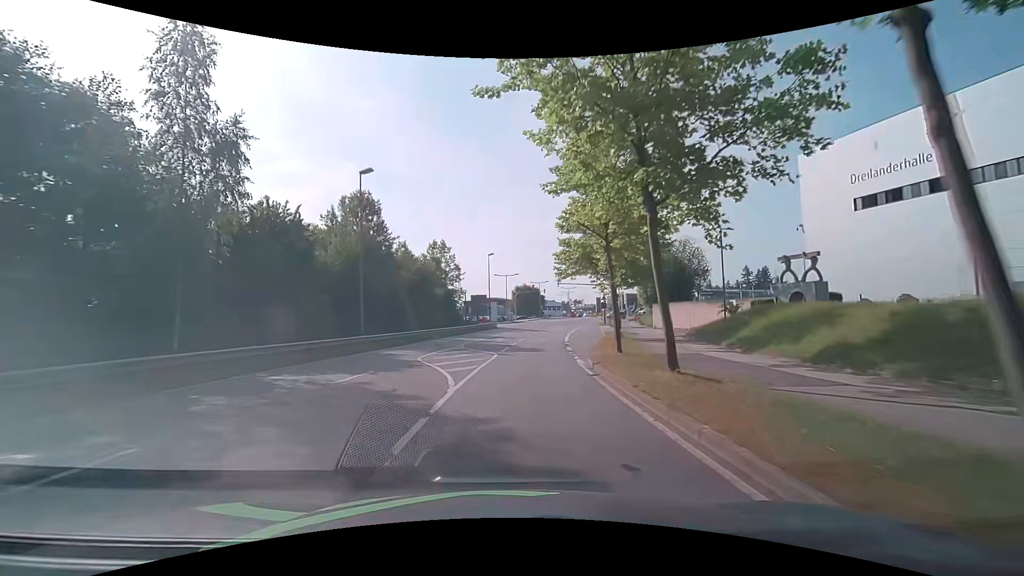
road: secondary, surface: asphalt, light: Day
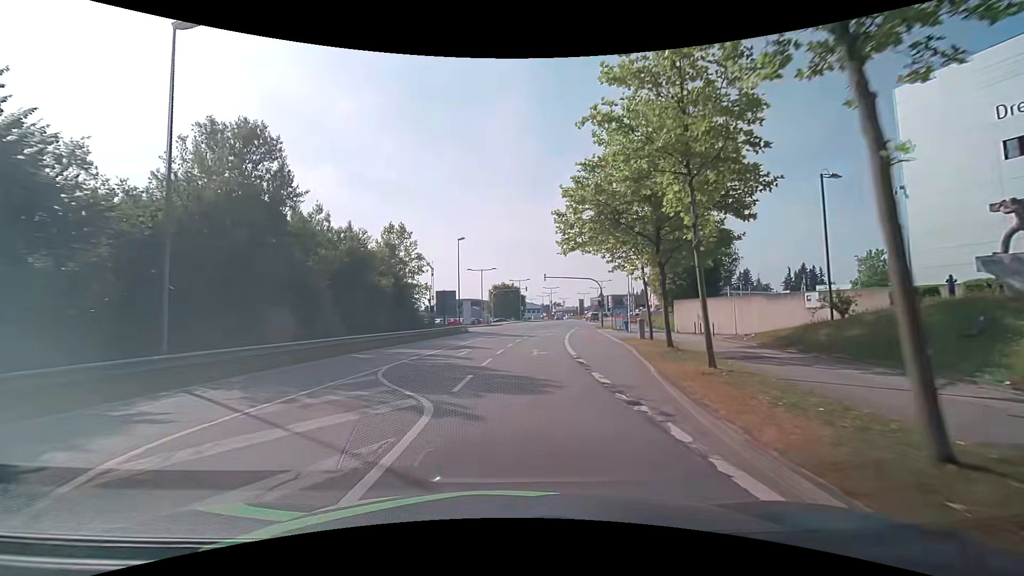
(+0.6, +14.2) m; +4°
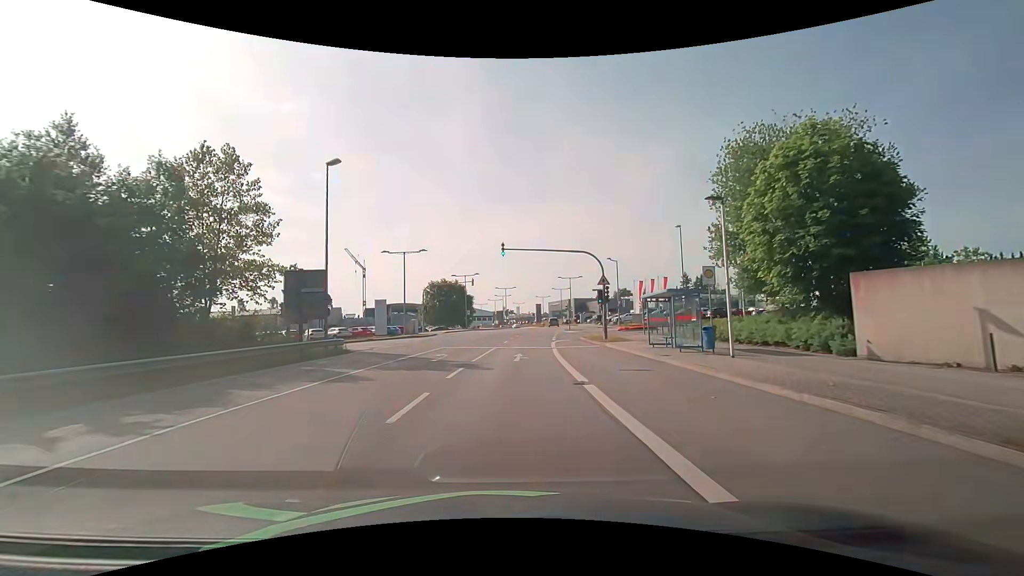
(+1.3, +26.9) m; +6°
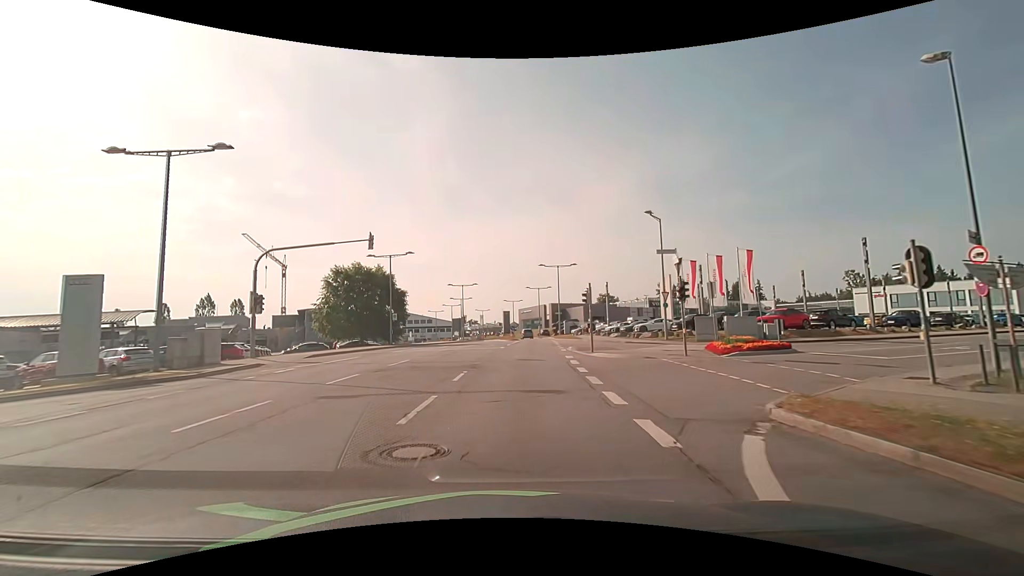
(+1.0, +32.9) m; +4°
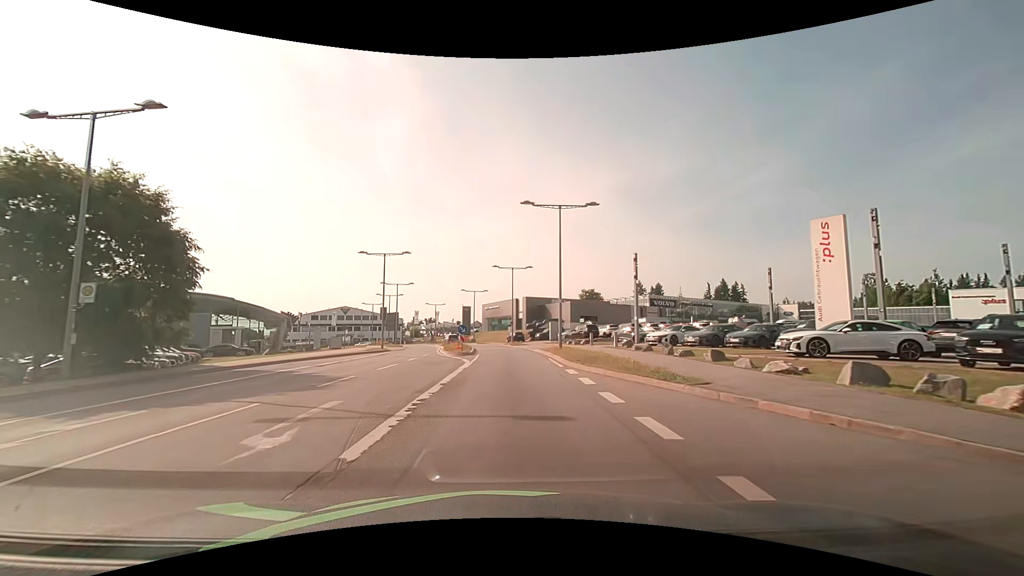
(+1.2, +32.8) m; +4°
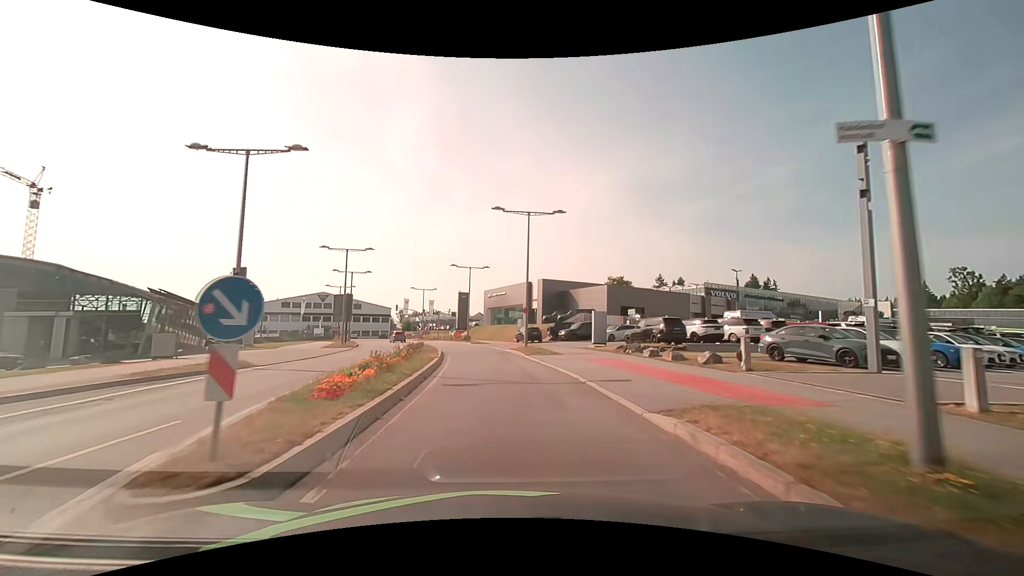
(0.0, +26.3) m; -1°
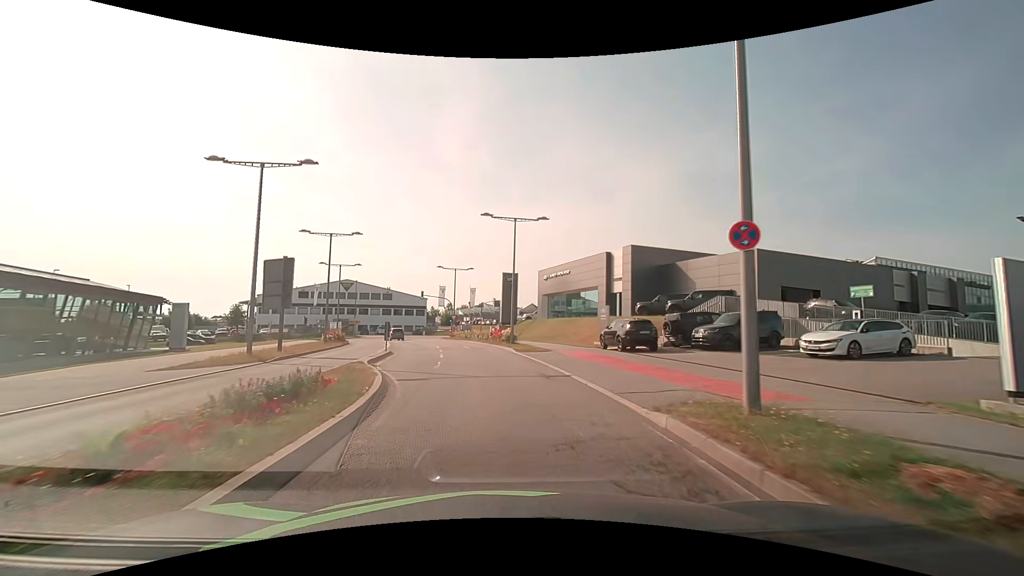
(-1.0, +25.0) m; -5°
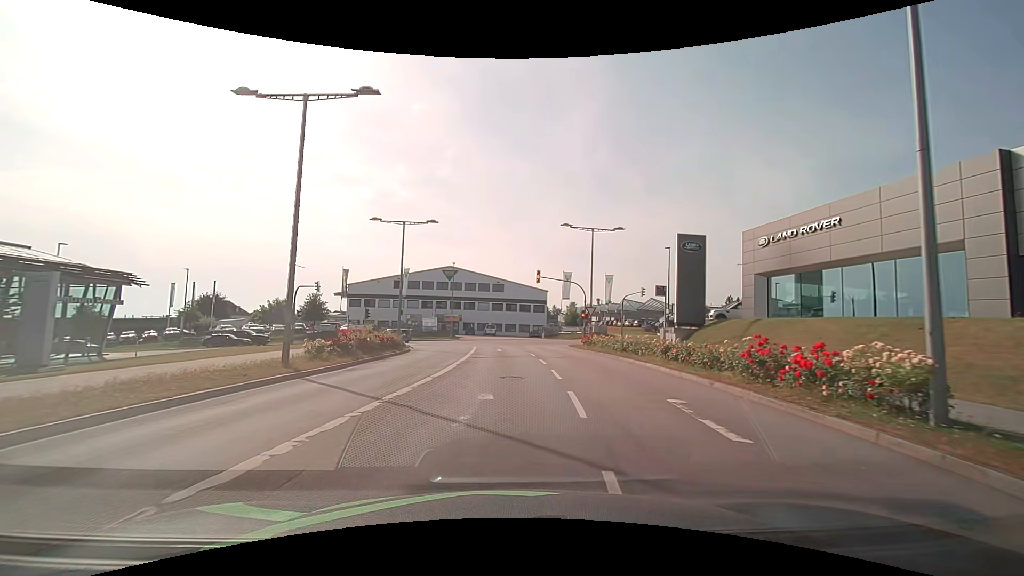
(-3.5, +26.3) m; -14°
